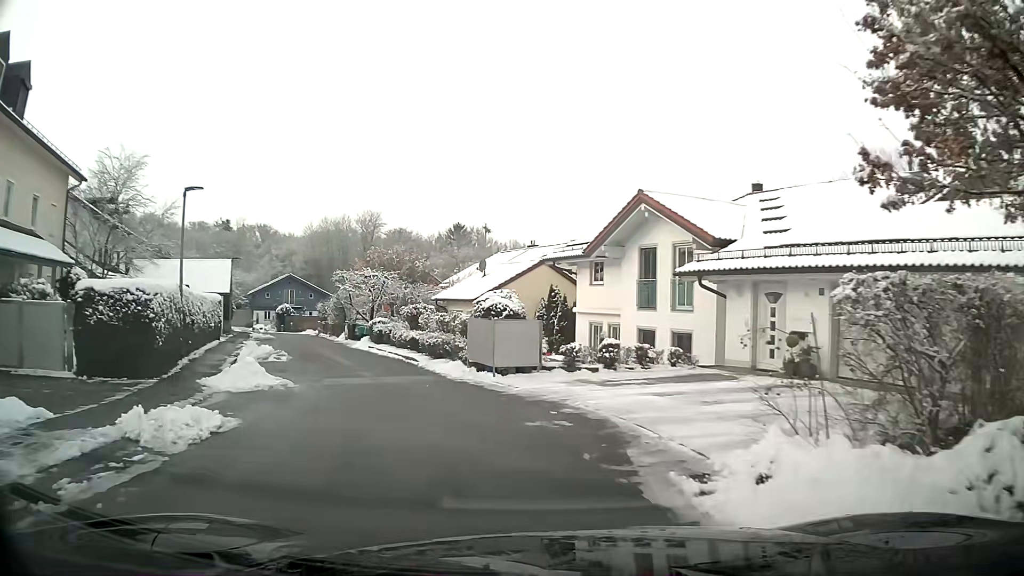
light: Day
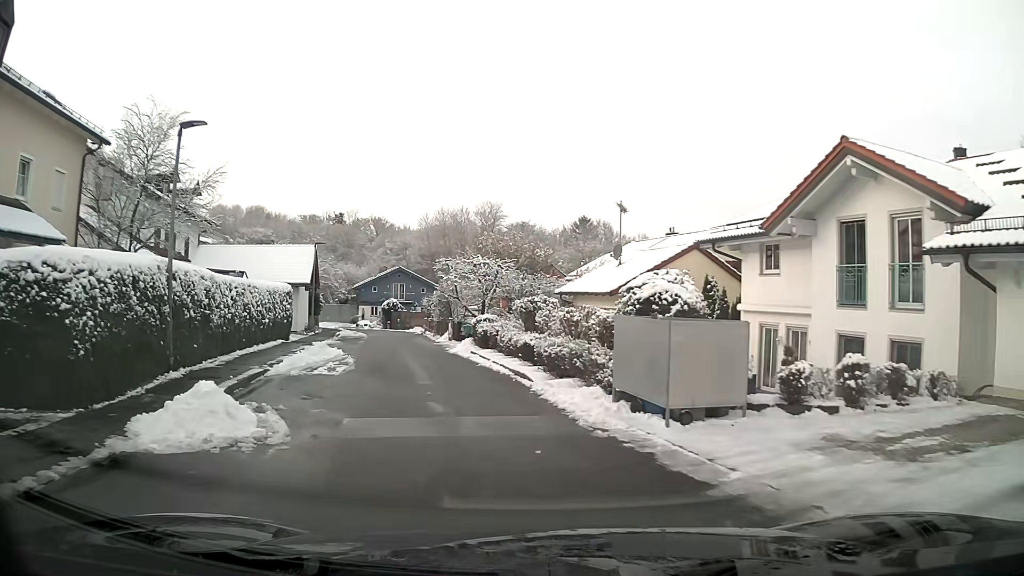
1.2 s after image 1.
(-0.7, +7.1) m; -10°
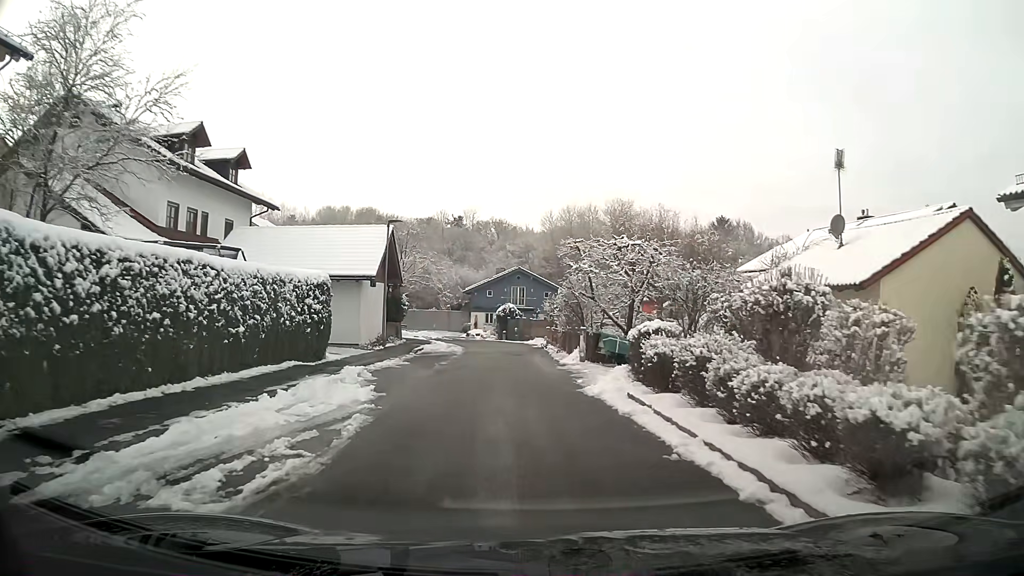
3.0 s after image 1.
(-1.1, +11.4) m; -9°
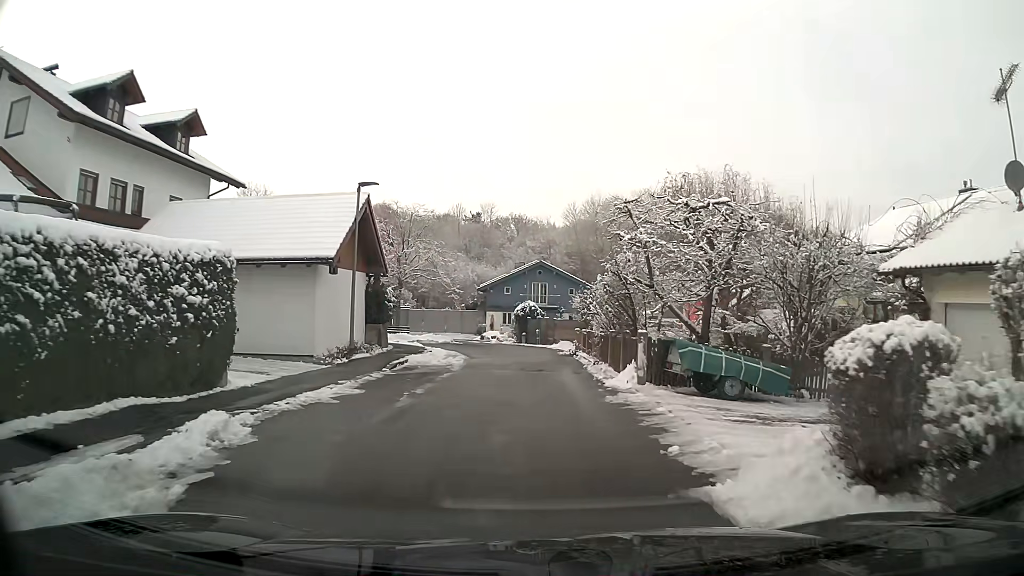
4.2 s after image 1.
(-0.1, +7.9) m; -1°
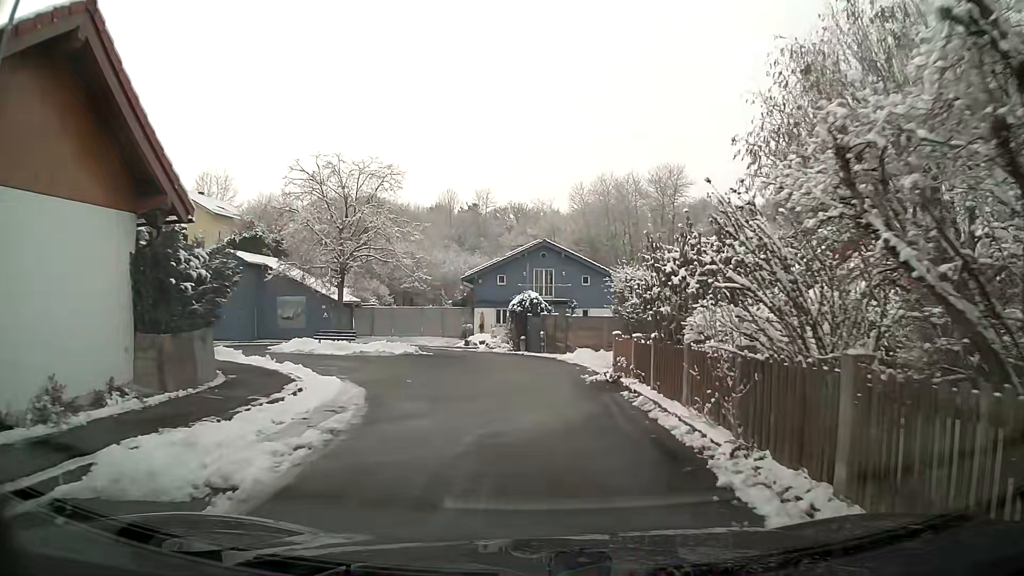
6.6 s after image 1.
(0.0, +14.7) m; 0°
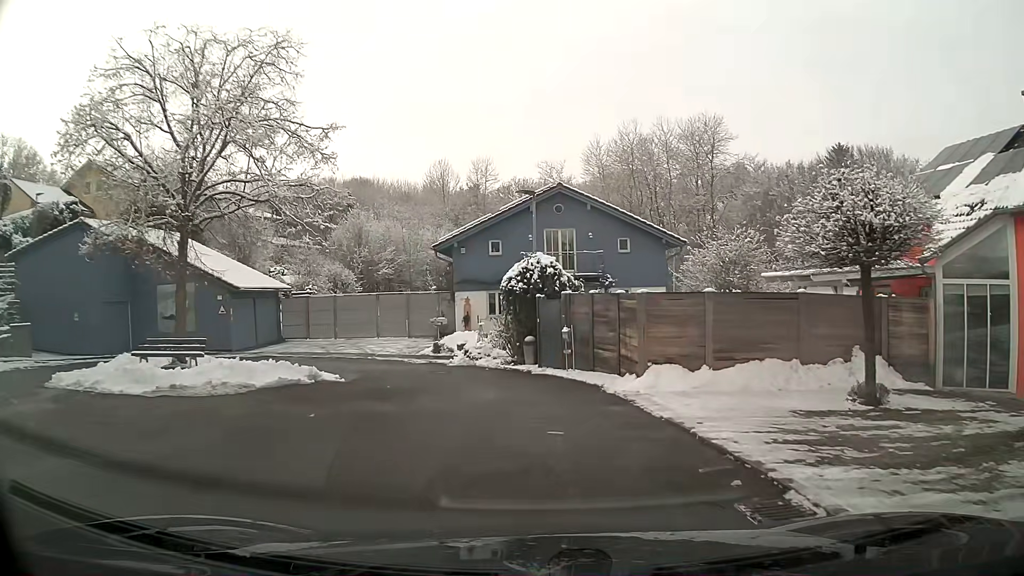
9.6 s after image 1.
(-0.2, +16.0) m; -1°
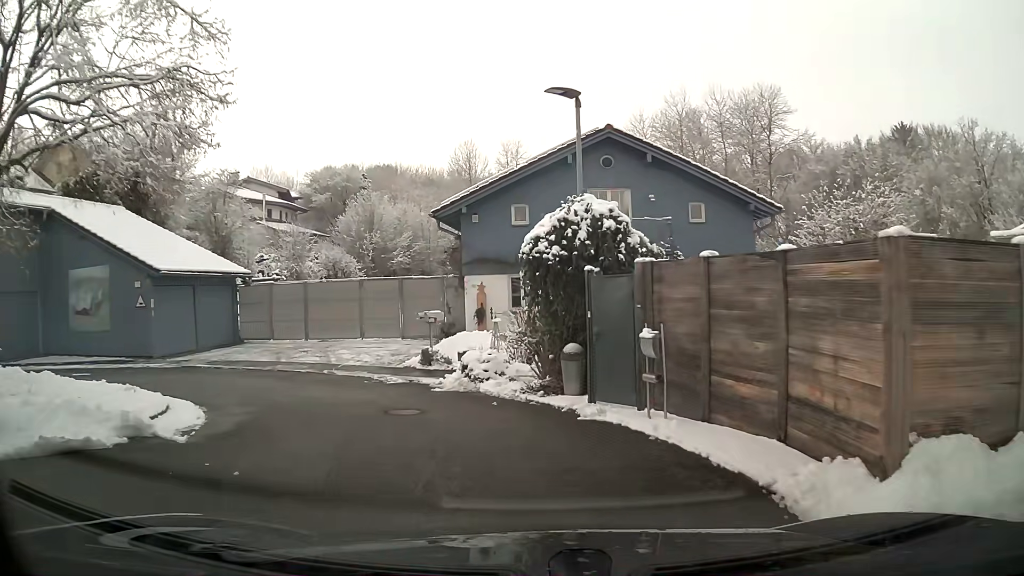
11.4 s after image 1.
(-0.2, +8.5) m; -5°
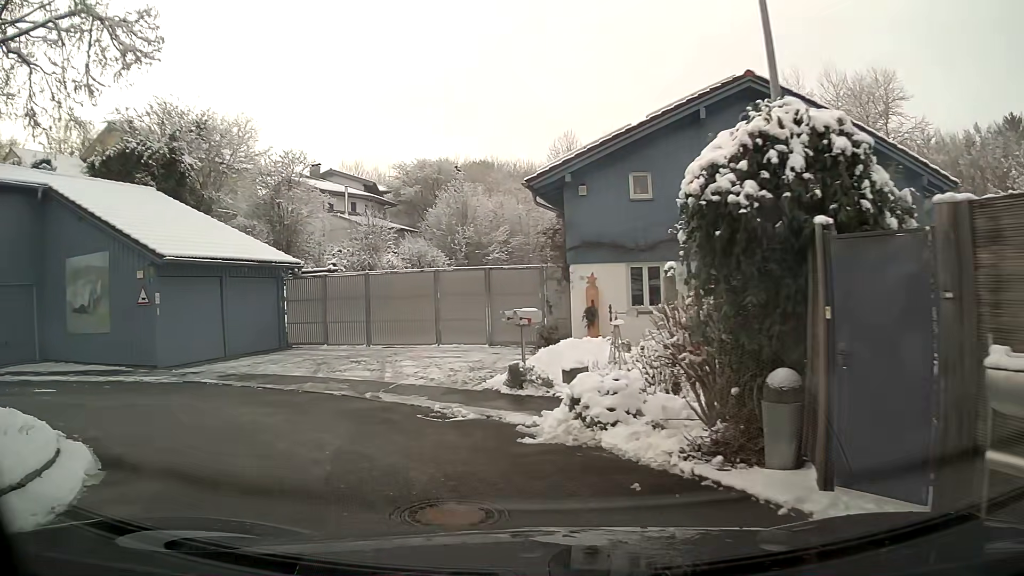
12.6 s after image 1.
(-0.4, +5.1) m; -10°
(-4, +9) (-13, +7) (-11, -2) (-7, -11) (-7, -21) (-9, -31) (-12, -41) (-15, -50) (-19, -59) (-24, -68) m
